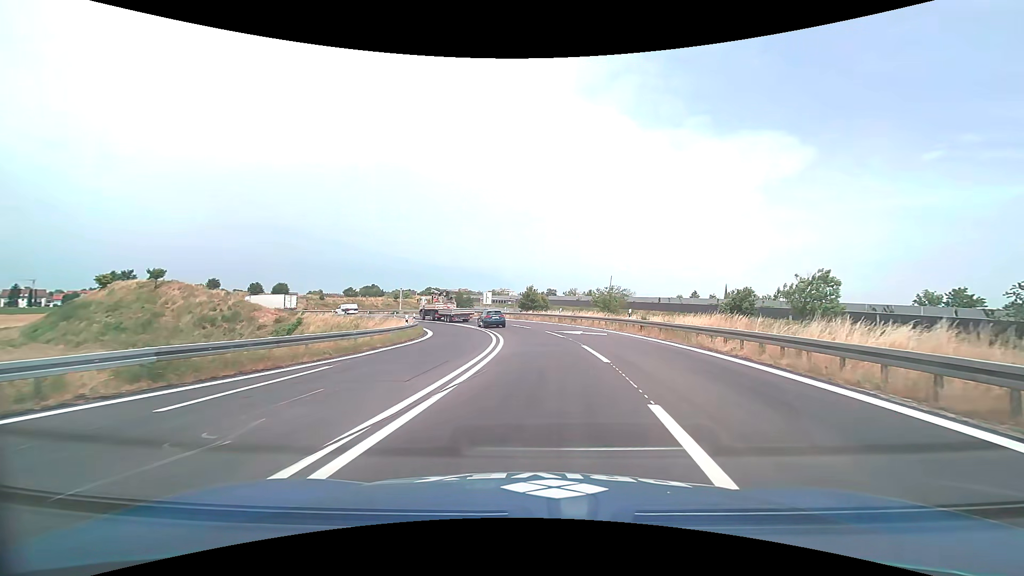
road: motorway_link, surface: asphalt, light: Day
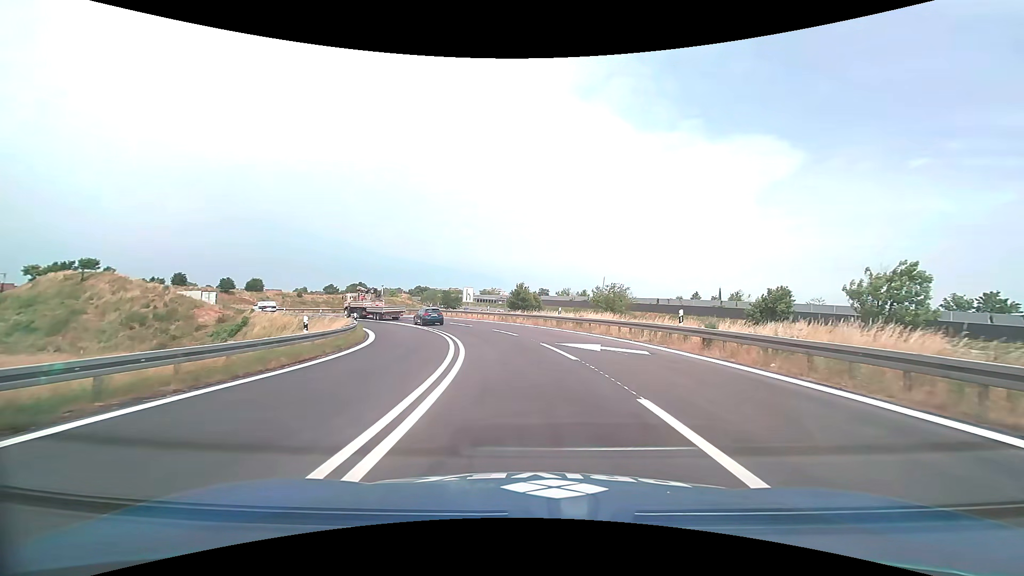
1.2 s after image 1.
(+0.2, +11.8) m; +1°
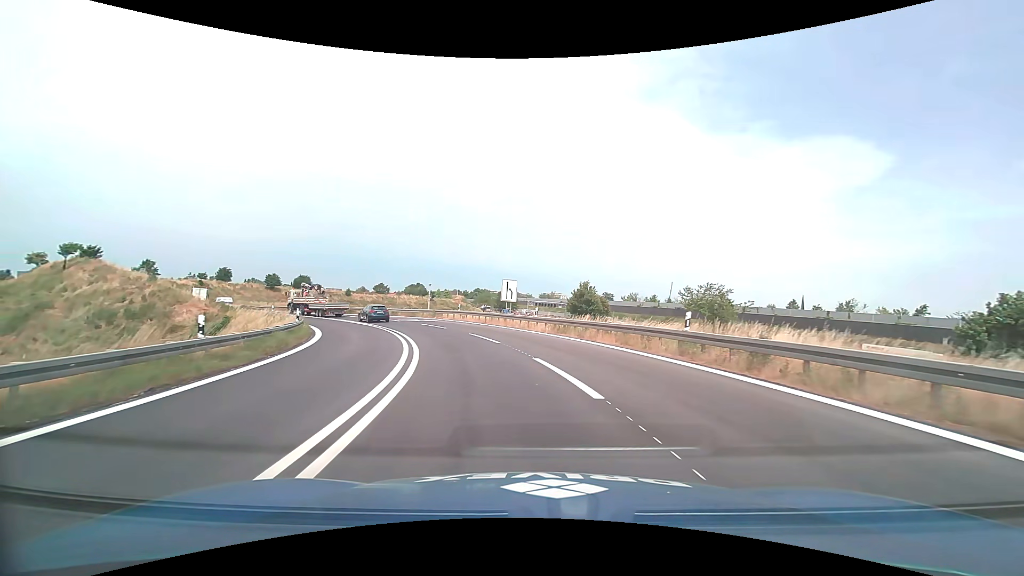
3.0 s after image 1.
(-0.4, +18.1) m; -6°
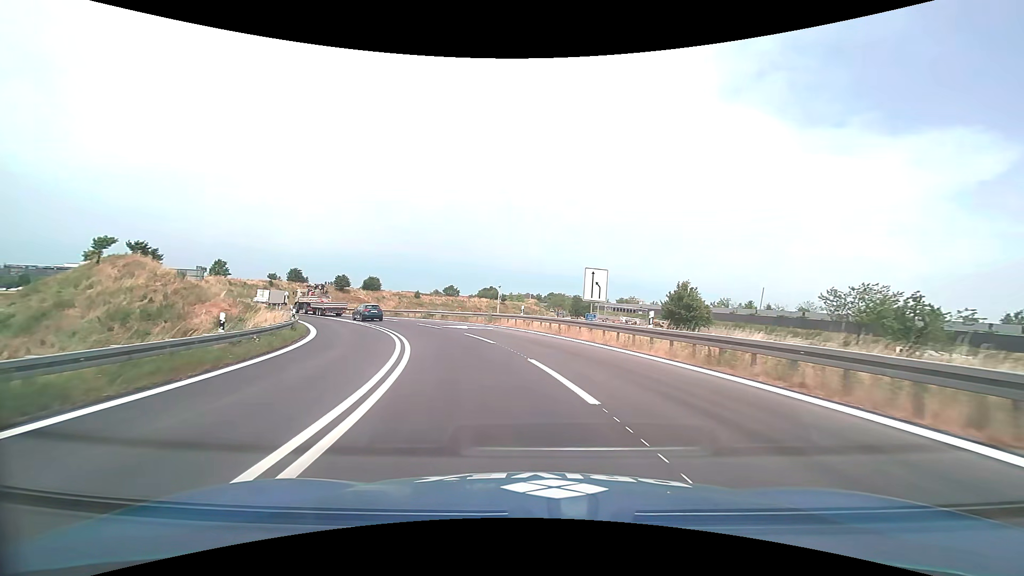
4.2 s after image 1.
(-0.9, +12.5) m; -8°
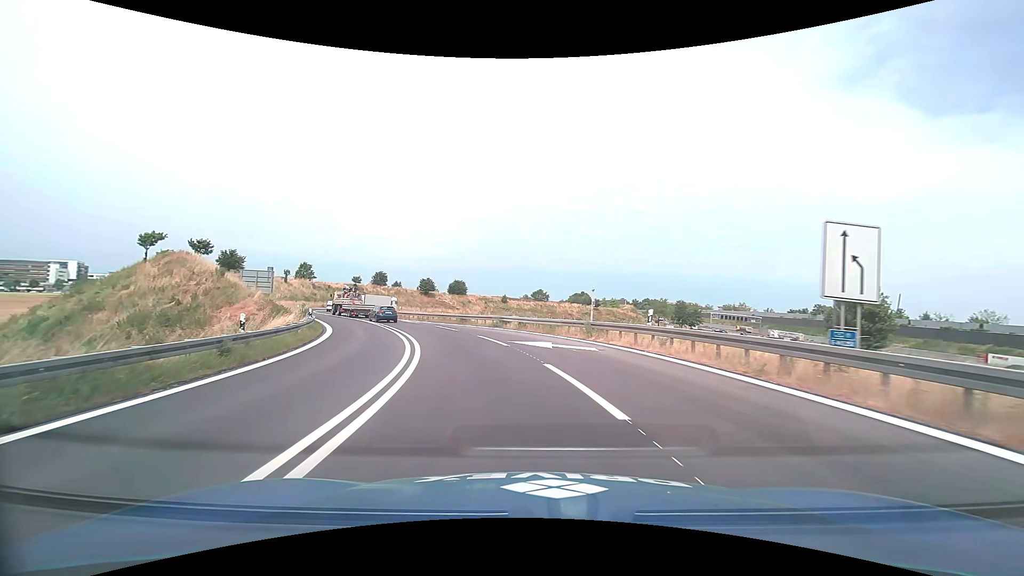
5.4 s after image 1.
(-1.2, +13.0) m; -10°
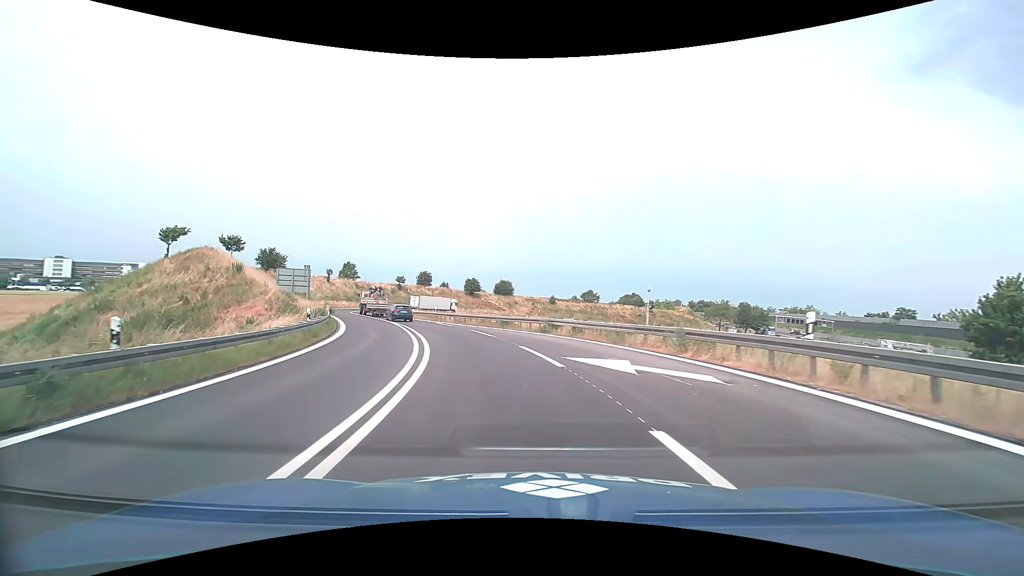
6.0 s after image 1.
(-0.3, +6.7) m; -6°
(-1, +10) (-2, +20) (-5, +29) (-9, +39) (-13, +48) (-17, +57) (-21, +66) (-25, +75) (-28, +85) (-30, +95) m
